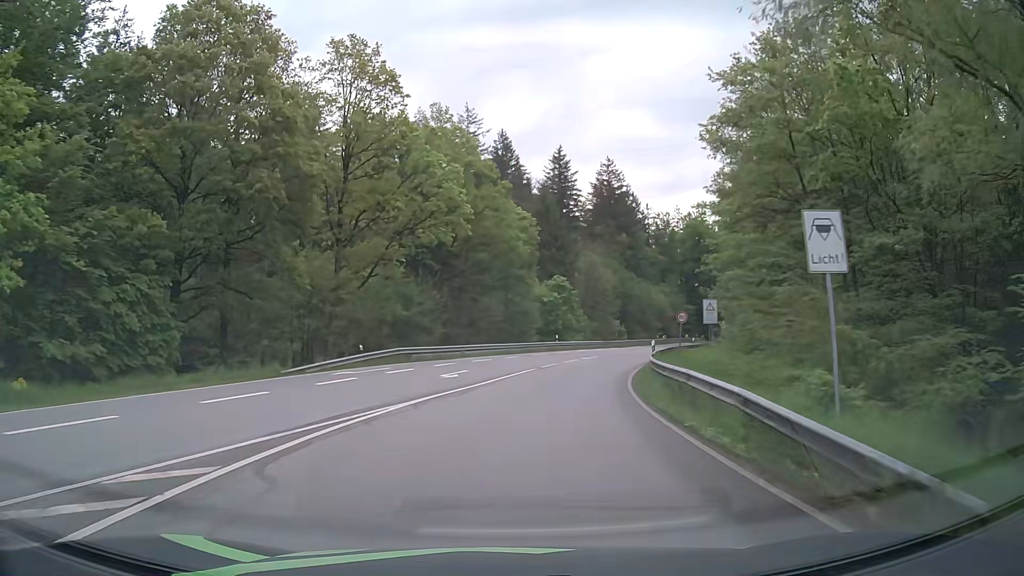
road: secondary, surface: asphalt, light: Day
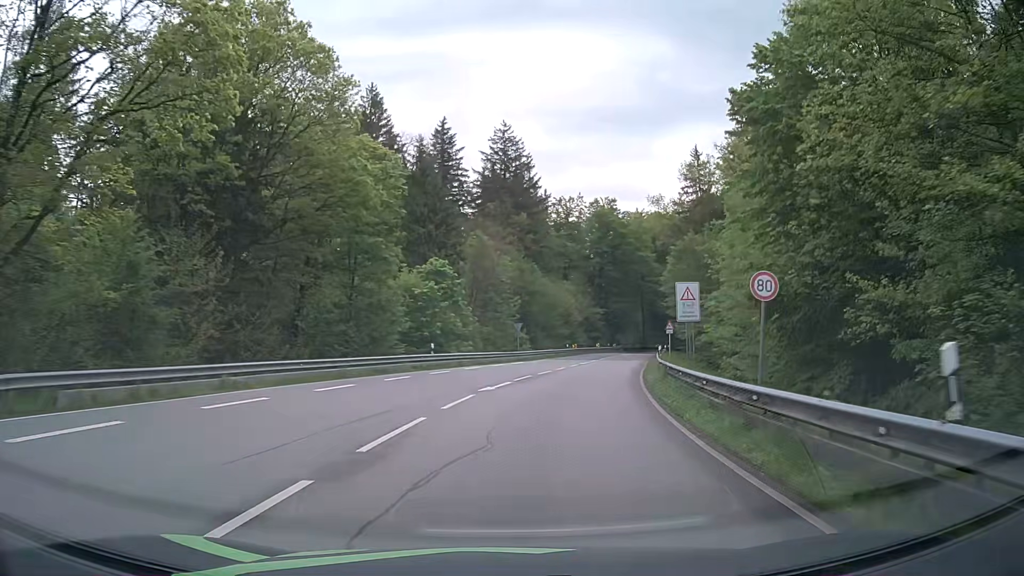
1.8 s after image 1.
(+1.6, +23.8) m; +9°
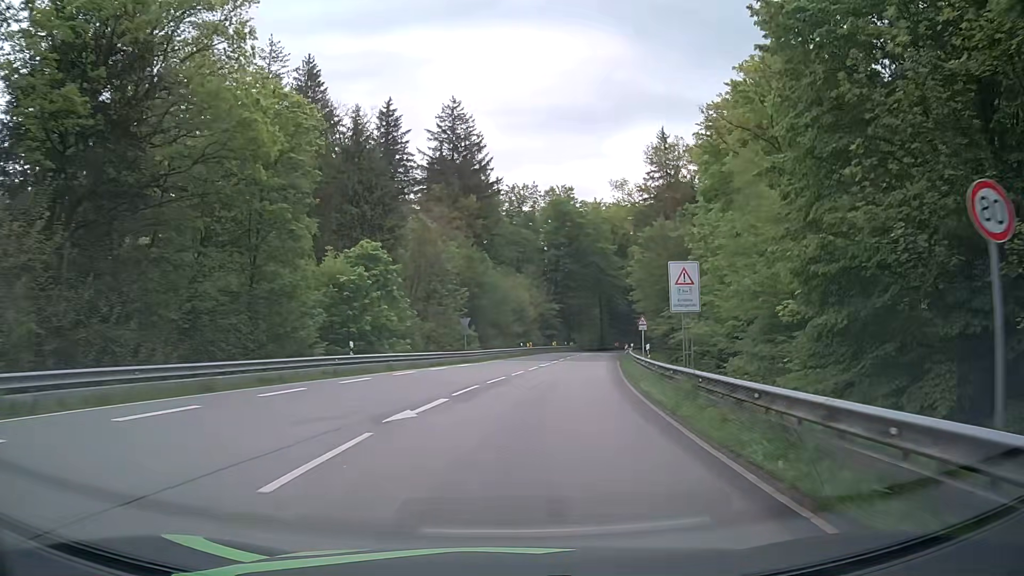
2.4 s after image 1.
(+0.3, +8.5) m; +4°
(0, +10) (+1, +20) (+2, +30) (+4, +40) (+5, +50) (+7, +60) (+9, +69) (+11, +79) (+13, +89) (+16, +98) m
